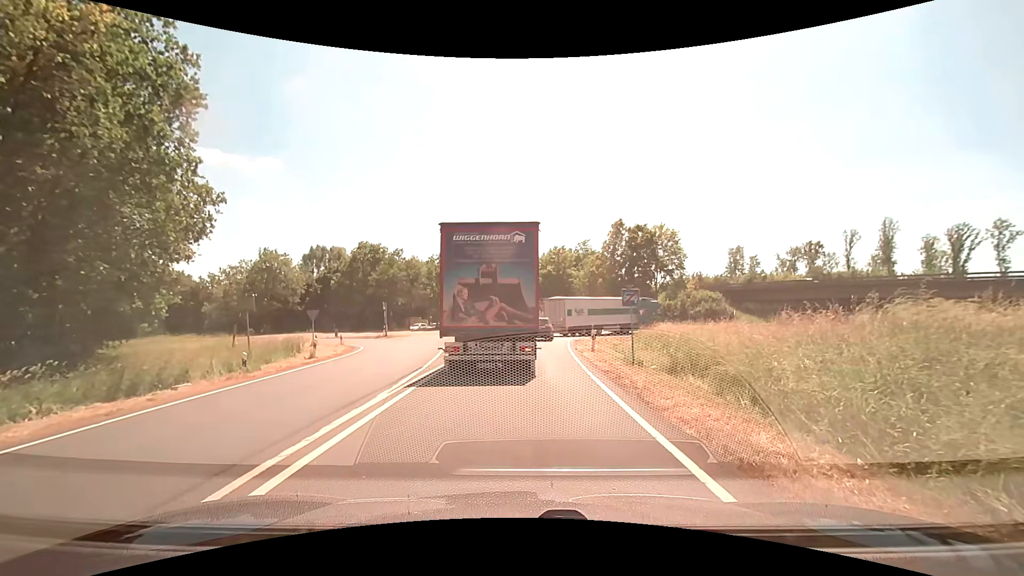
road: trunk_link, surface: asphalt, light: Day
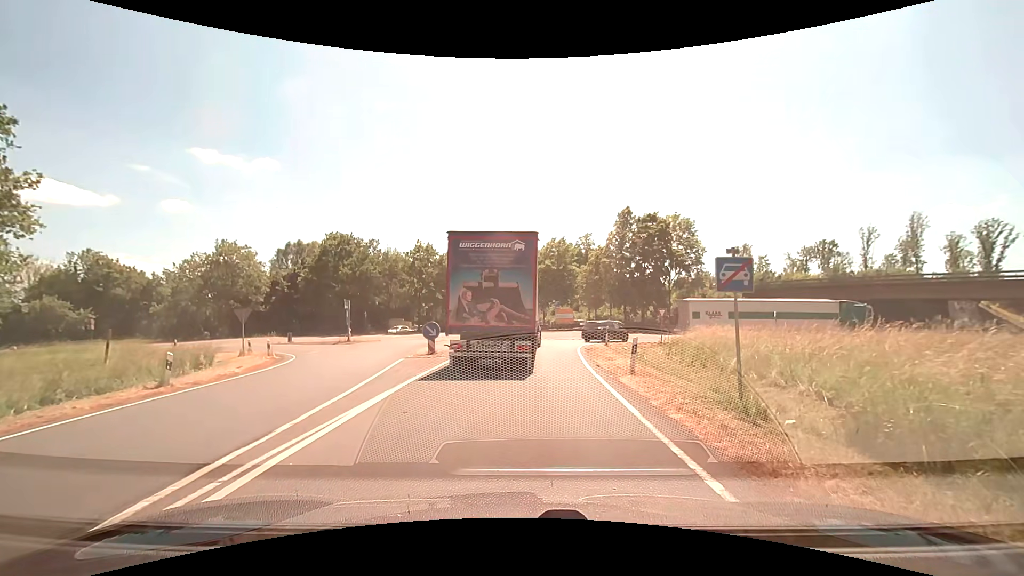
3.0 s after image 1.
(+0.1, +9.2) m; +1°
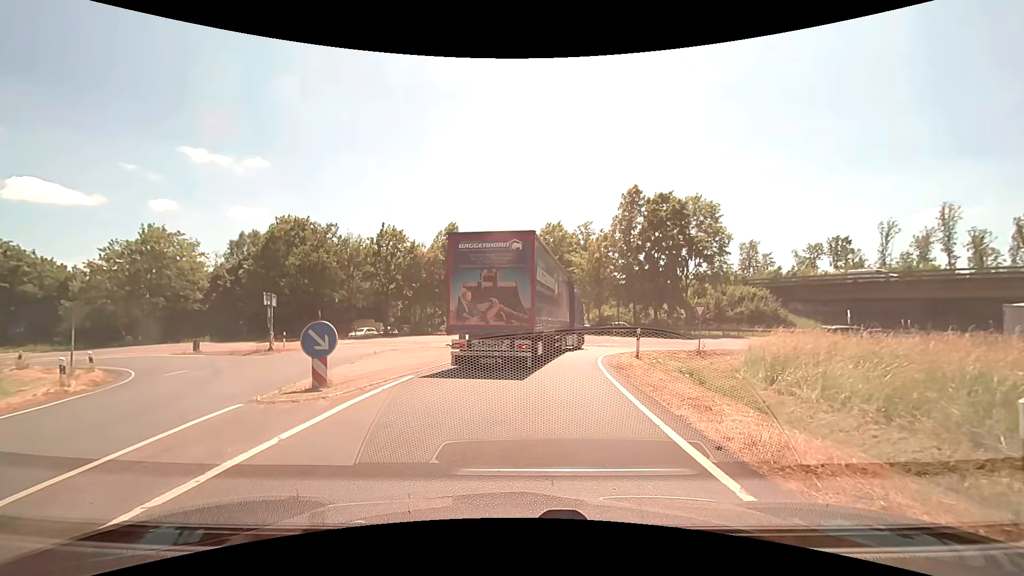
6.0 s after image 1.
(+0.1, +10.8) m; 0°
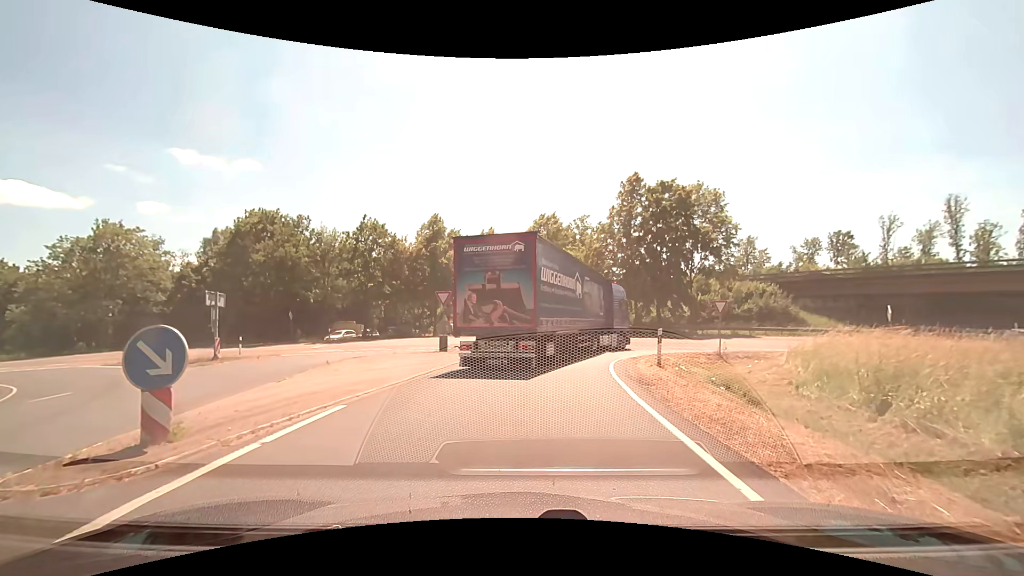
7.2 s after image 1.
(+0.1, +4.3) m; +2°
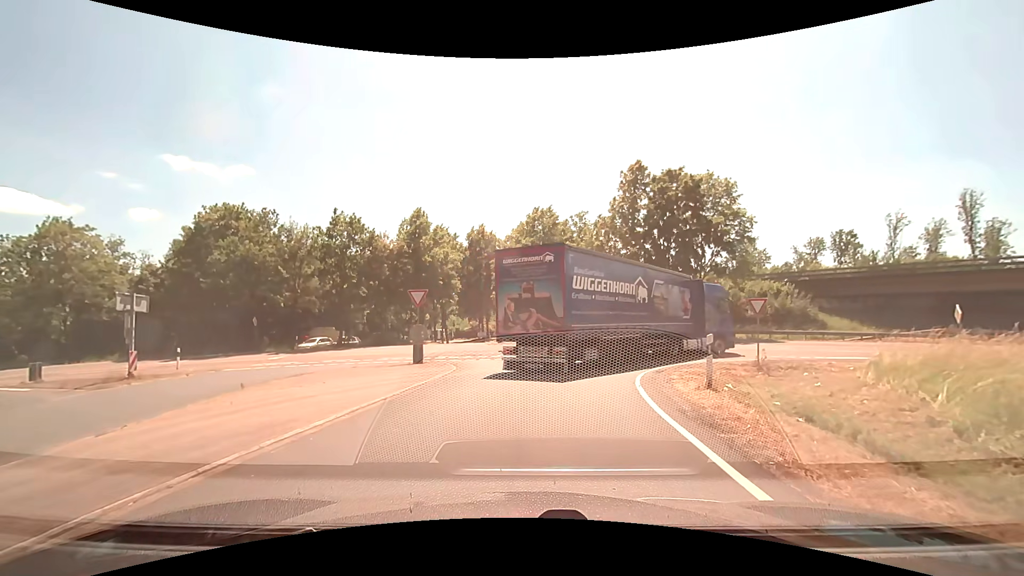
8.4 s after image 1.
(0.0, +4.9) m; +1°
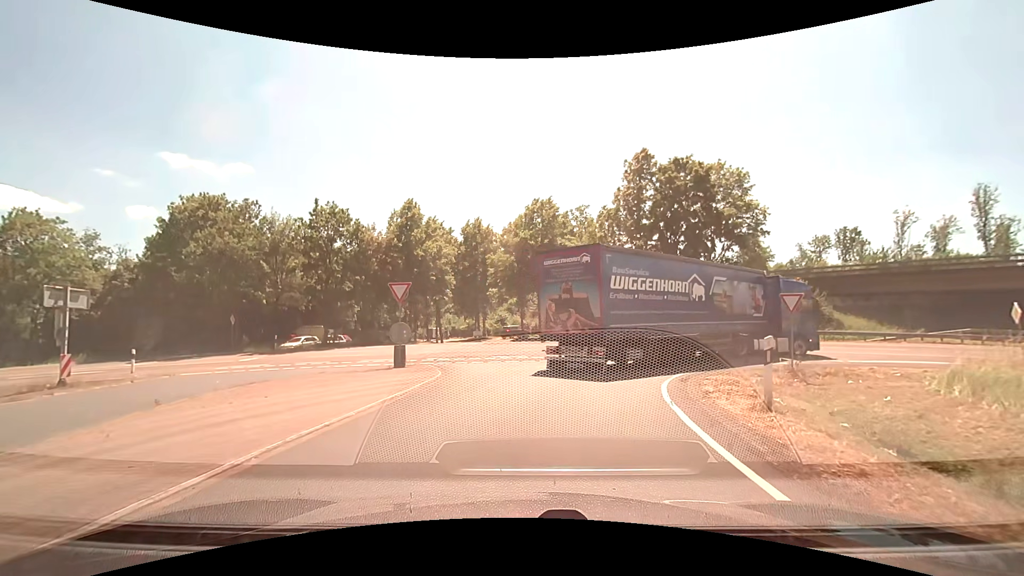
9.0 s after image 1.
(0.0, +2.8) m; -1°
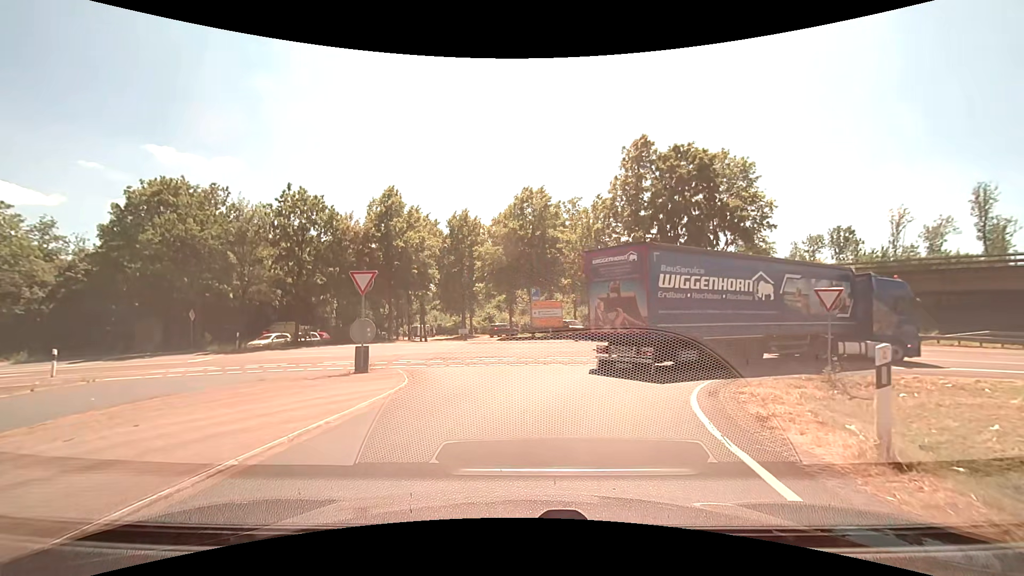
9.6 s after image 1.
(0.0, +3.0) m; +1°
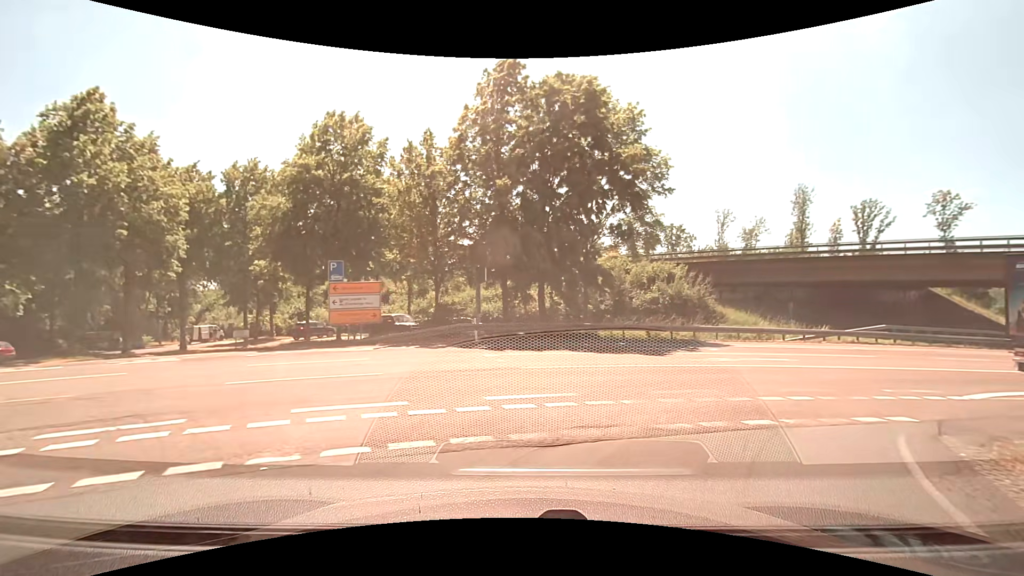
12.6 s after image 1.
(+1.4, +12.4) m; +18°
(+4, +9) (+11, +15) (+20, +19) (+30, +22) (+40, +25) (+49, +27) (+59, +29) (+69, +31) (+79, +32) (+89, +34) m
